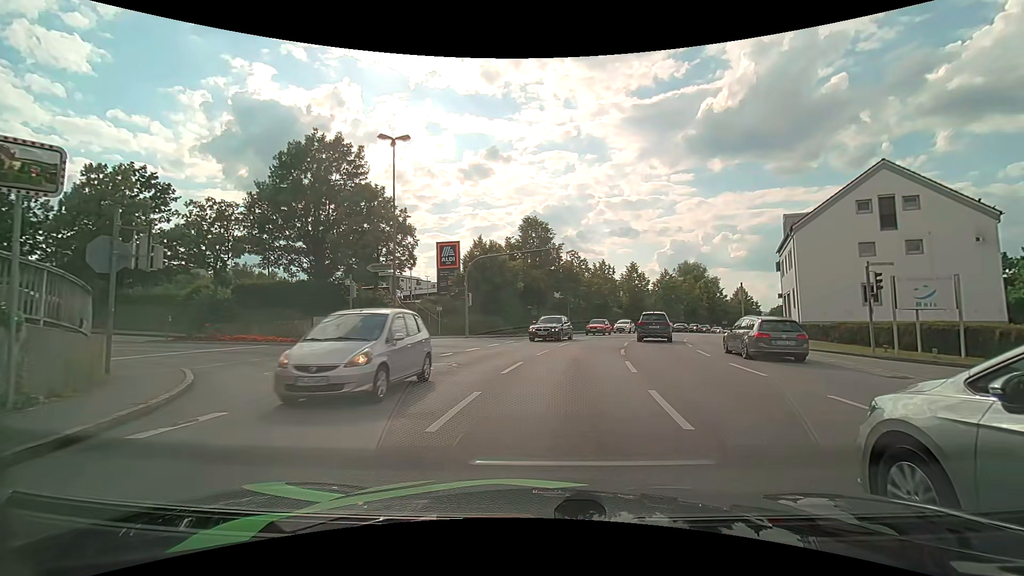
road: tertiary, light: Day
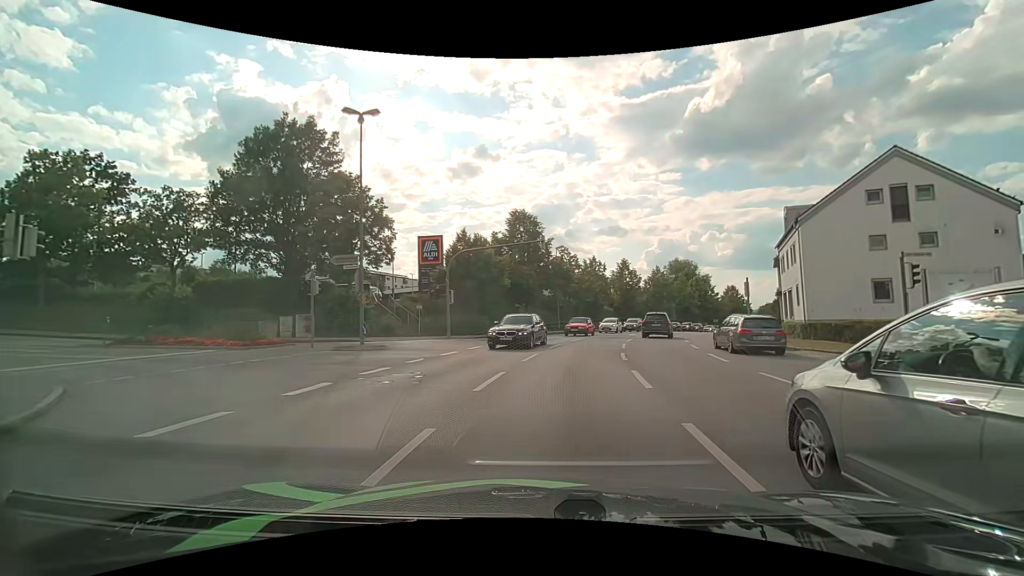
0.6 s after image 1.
(0.0, +2.9) m; +1°
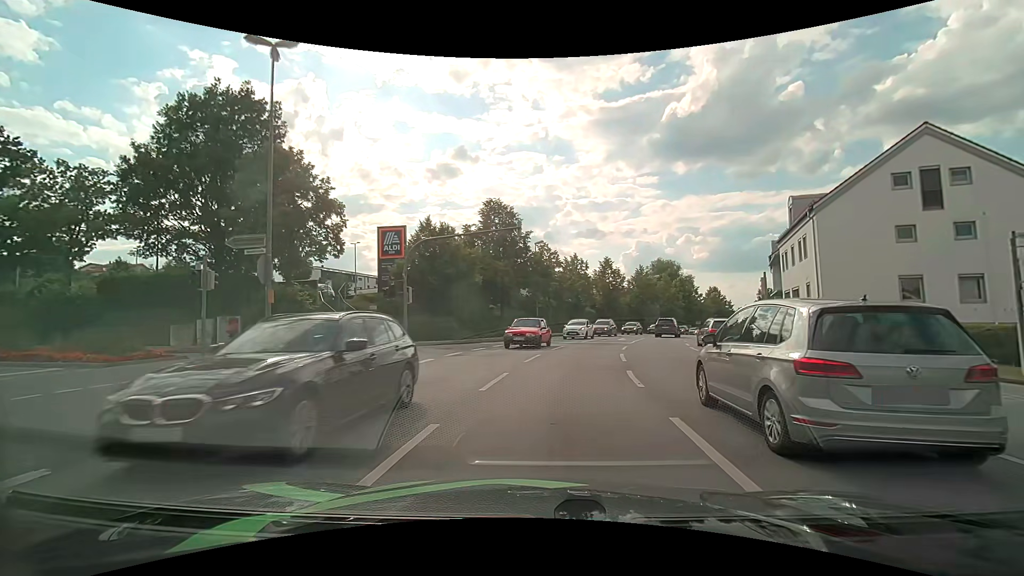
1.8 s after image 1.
(+0.1, +5.5) m; +2°
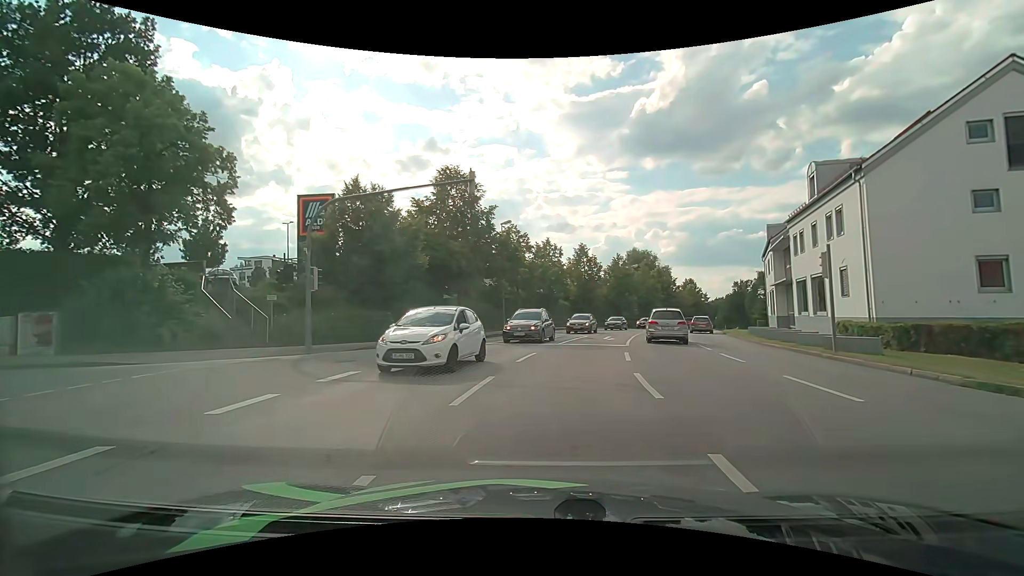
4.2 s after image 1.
(+0.3, +7.9) m; +3°
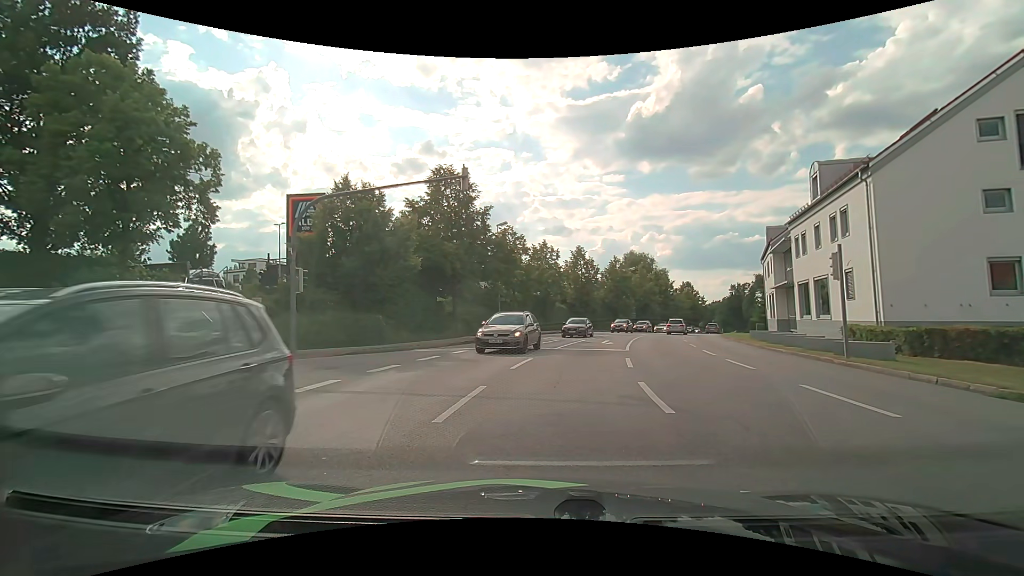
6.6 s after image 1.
(0.0, +0.9) m; +2°
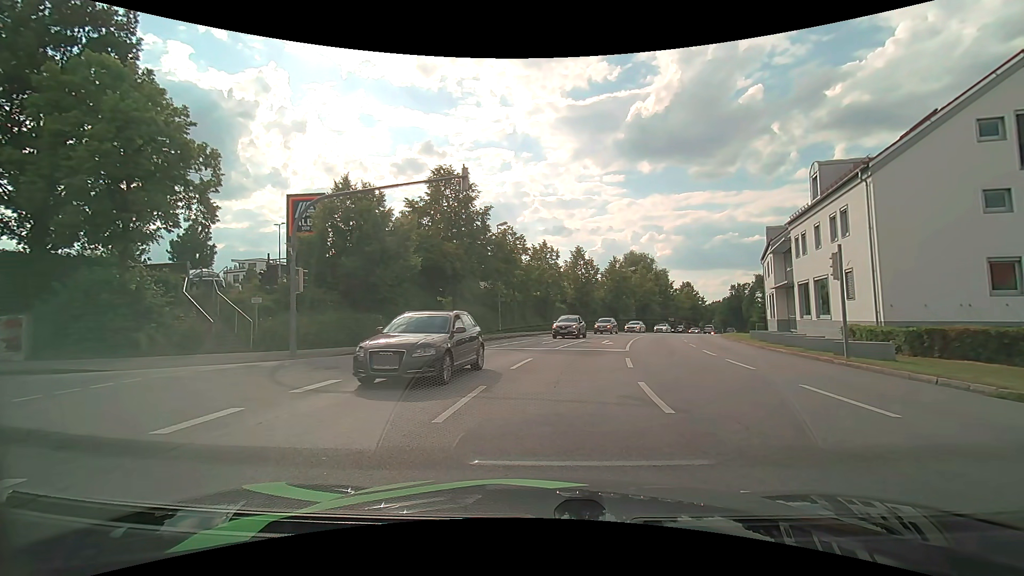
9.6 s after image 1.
(0.0, 0.0) m; 0°
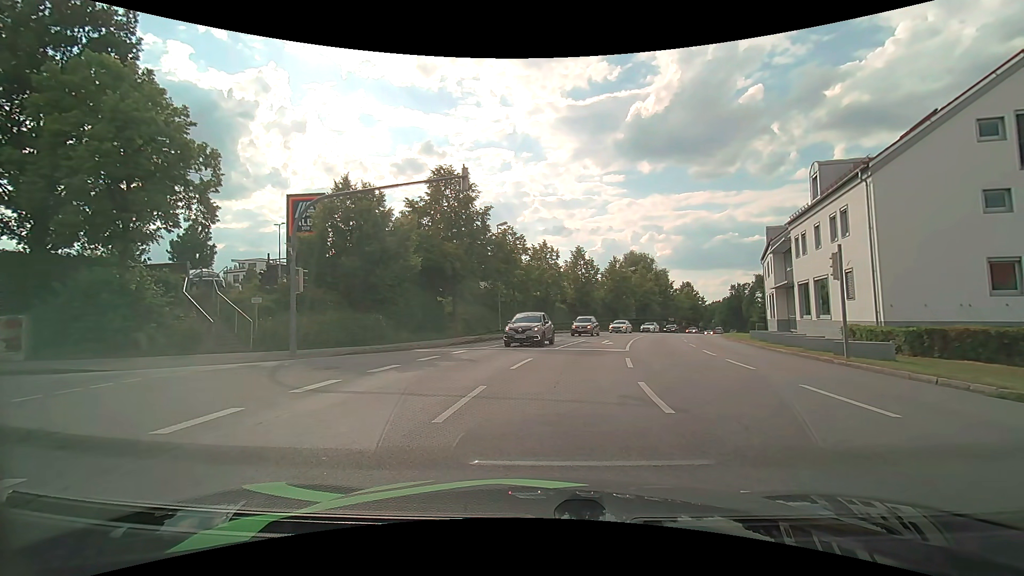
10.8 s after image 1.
(0.0, 0.0) m; 0°
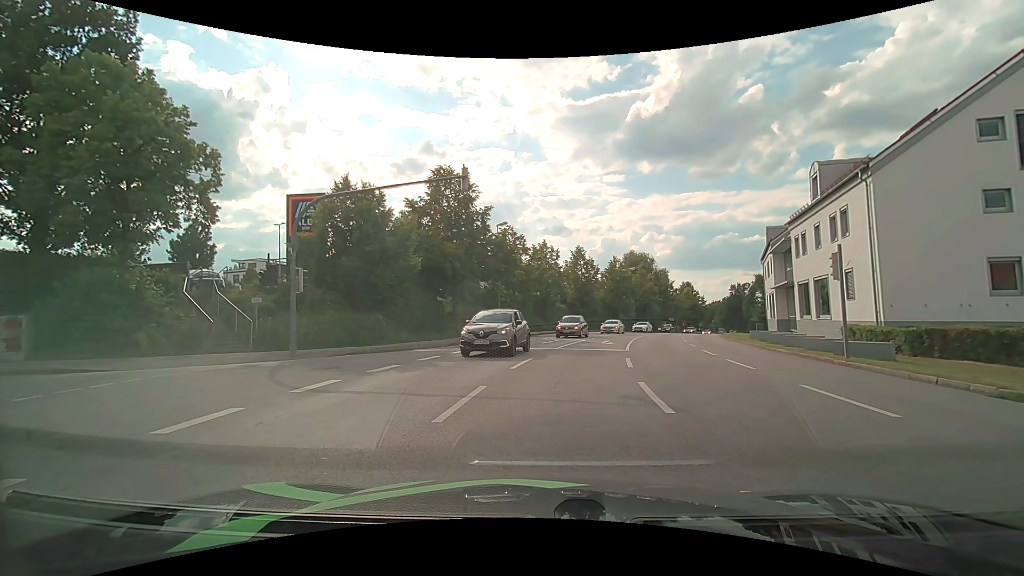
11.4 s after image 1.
(0.0, 0.0) m; 0°
(-1, +10) (-10, +13) (-20, +12) (-30, +11) (-40, +9) (-50, +8) (-60, +7) (-70, +7) (-80, +8) (-87, +14) m
